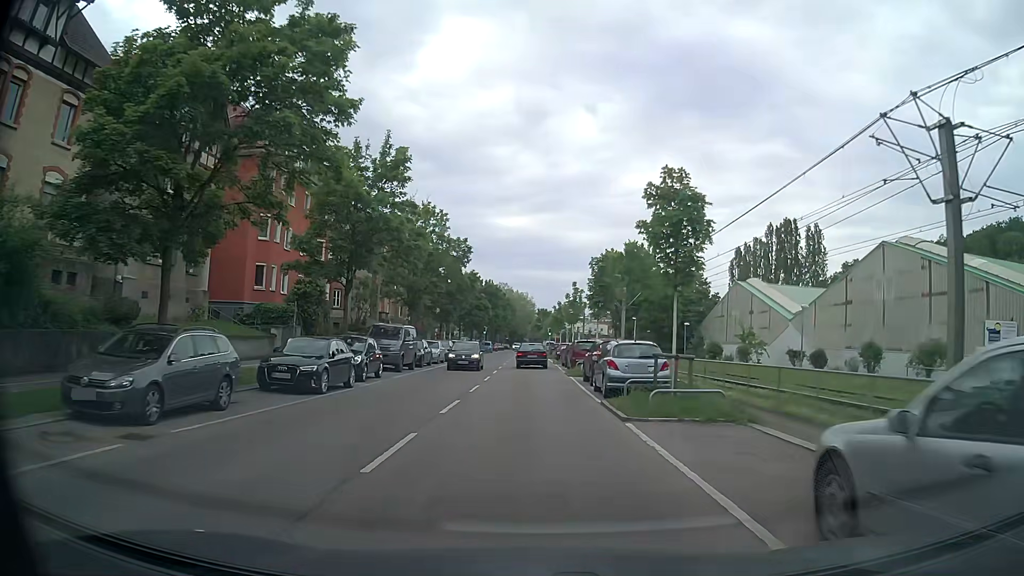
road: secondary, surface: asphalt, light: Day
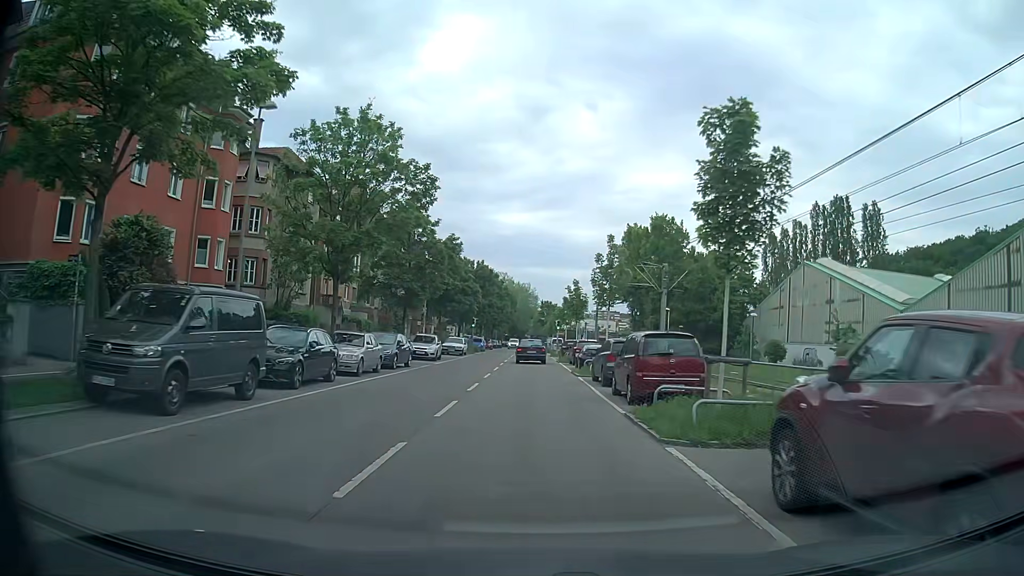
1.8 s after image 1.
(0.0, +19.5) m; 0°
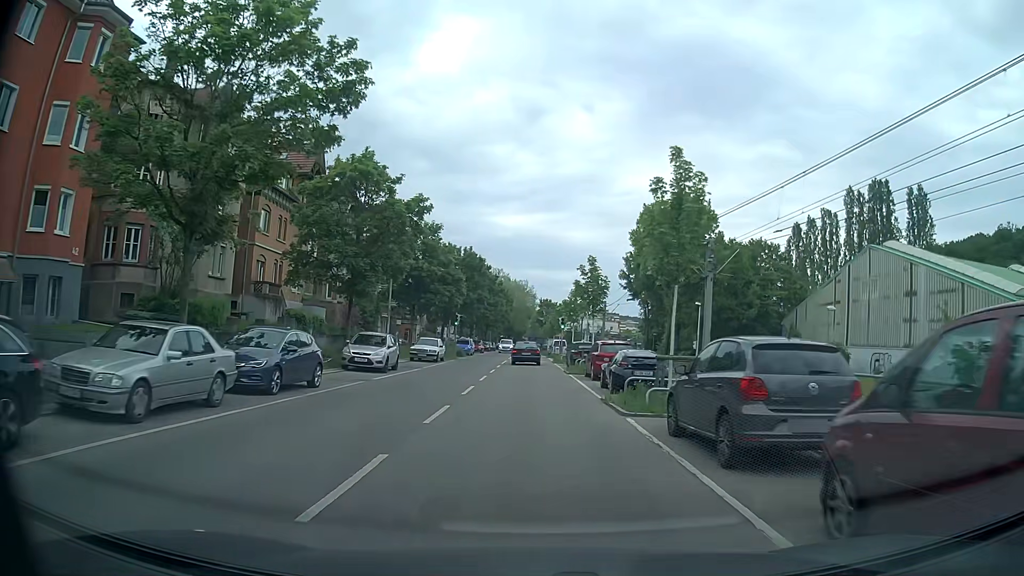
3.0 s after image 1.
(0.0, +13.0) m; 0°
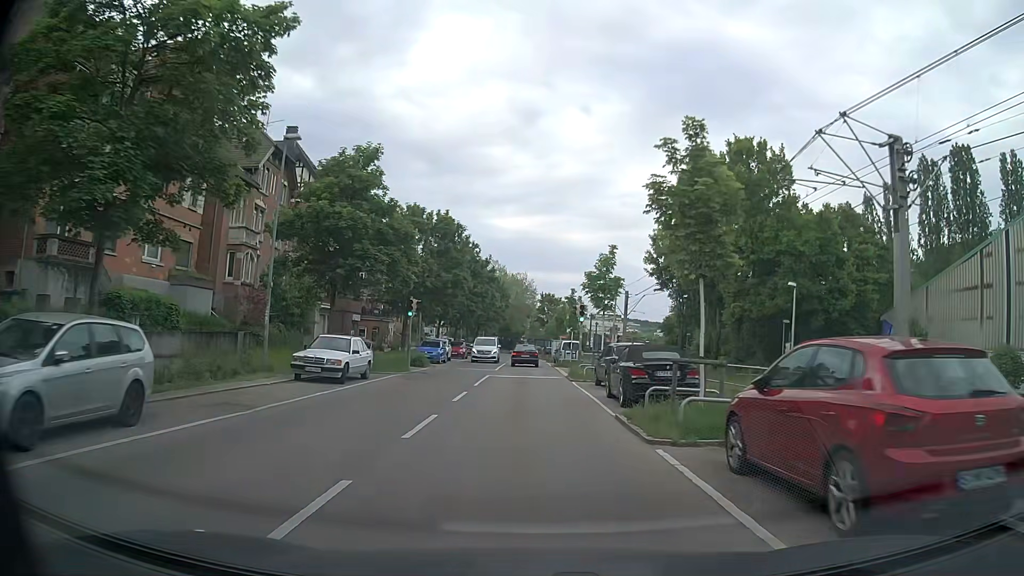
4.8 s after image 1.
(0.0, +19.8) m; 0°
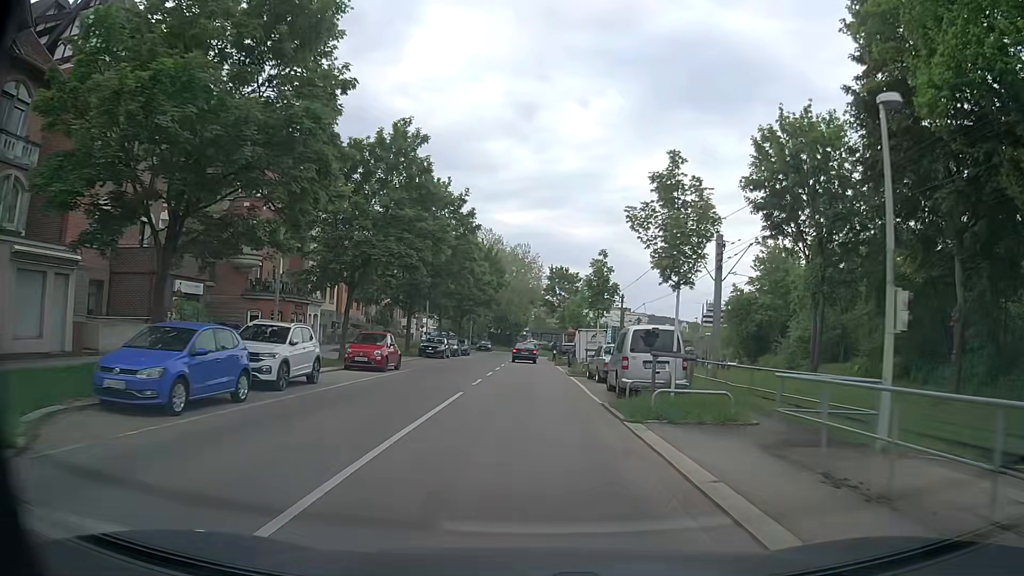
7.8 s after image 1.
(-0.1, +32.0) m; -1°
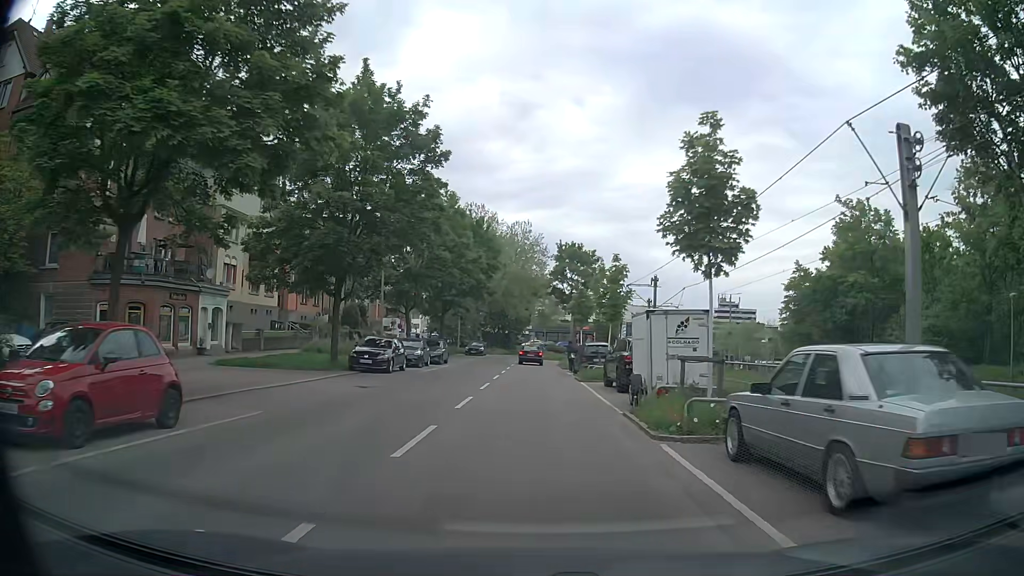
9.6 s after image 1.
(0.0, +18.5) m; +1°
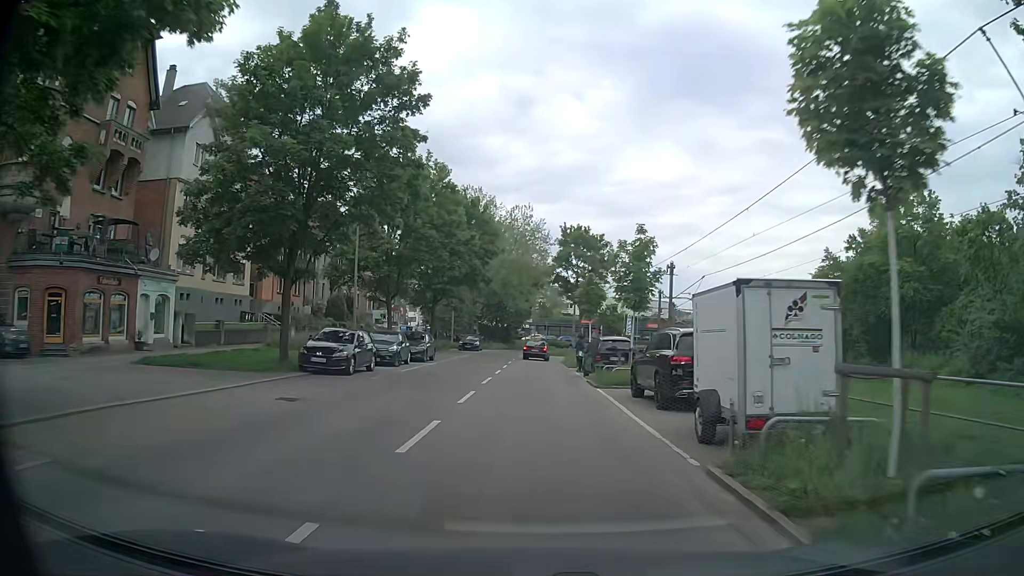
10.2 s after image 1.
(-0.1, +6.2) m; 0°
